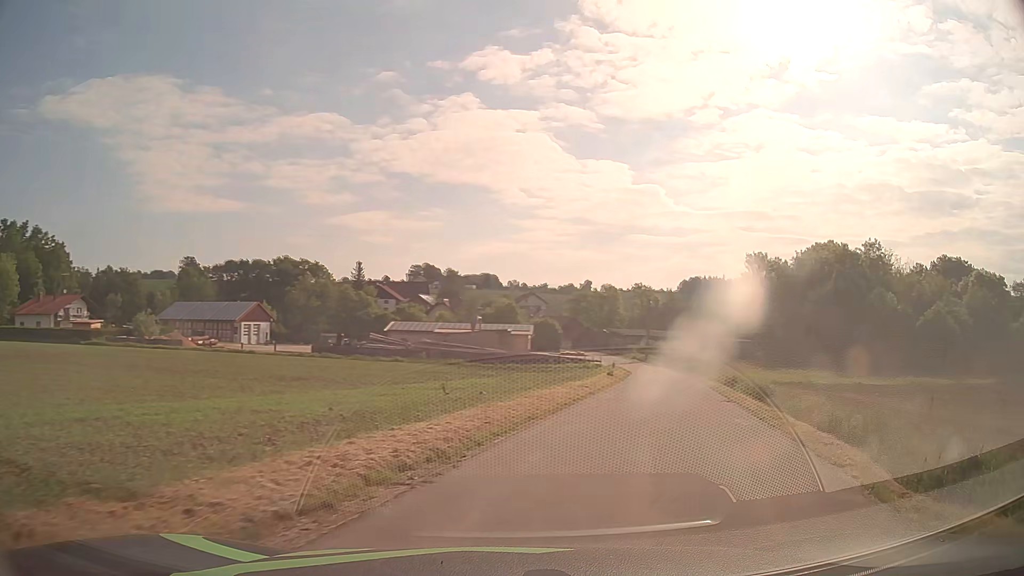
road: unclassified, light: Day
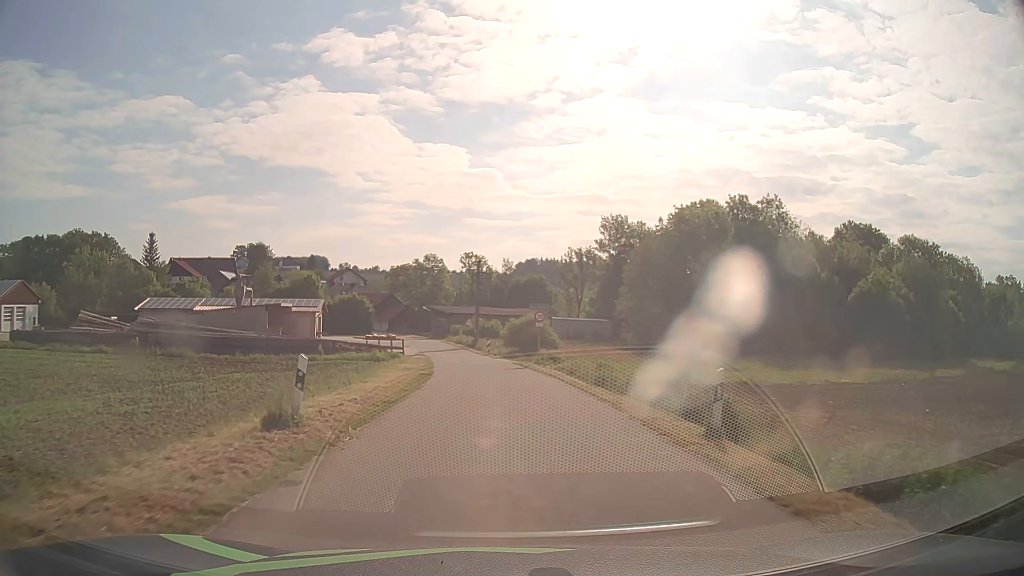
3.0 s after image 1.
(+6.3, +29.9) m; +14°
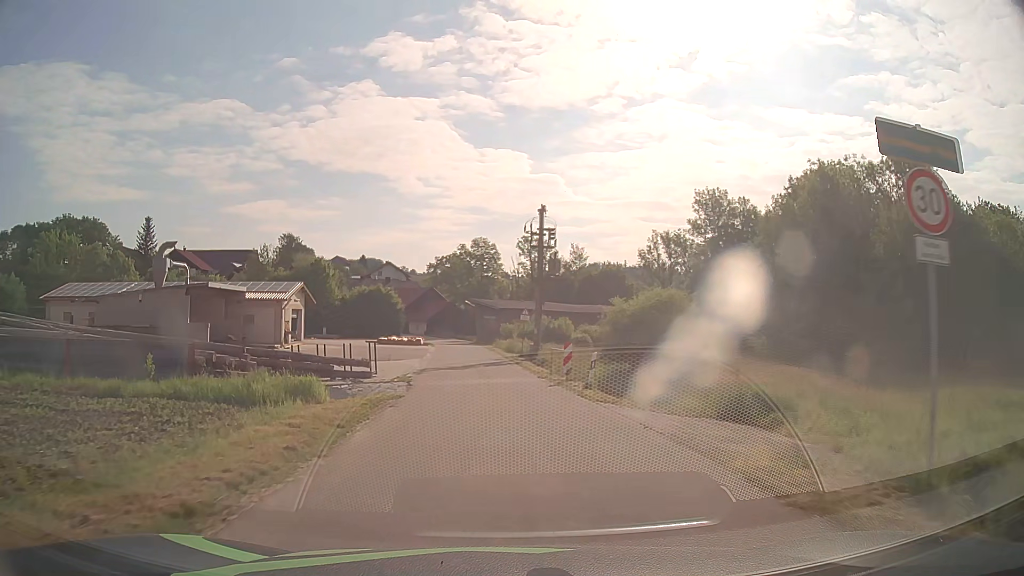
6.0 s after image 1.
(-1.2, +31.0) m; -5°
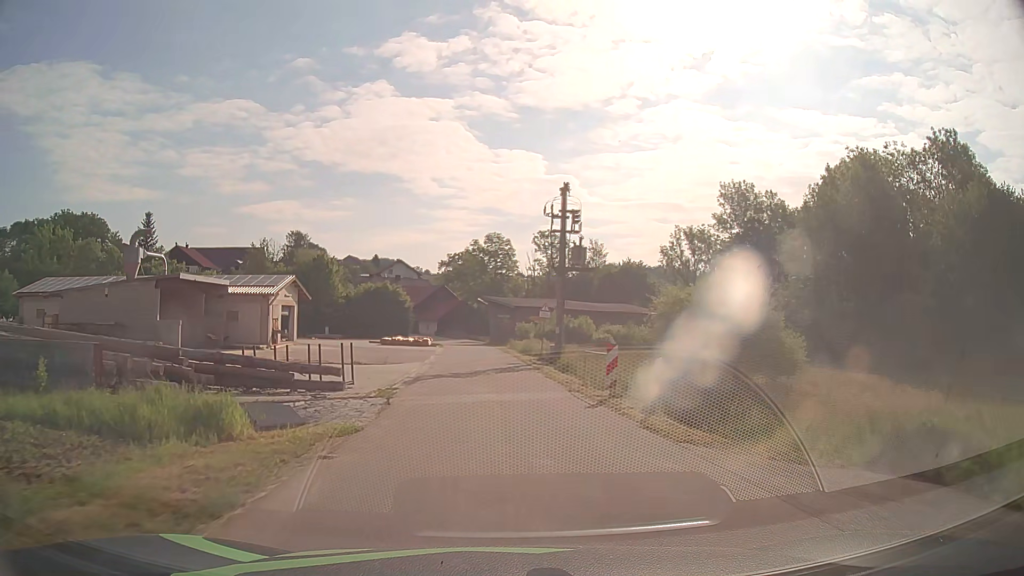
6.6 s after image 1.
(-0.1, +6.2) m; -1°
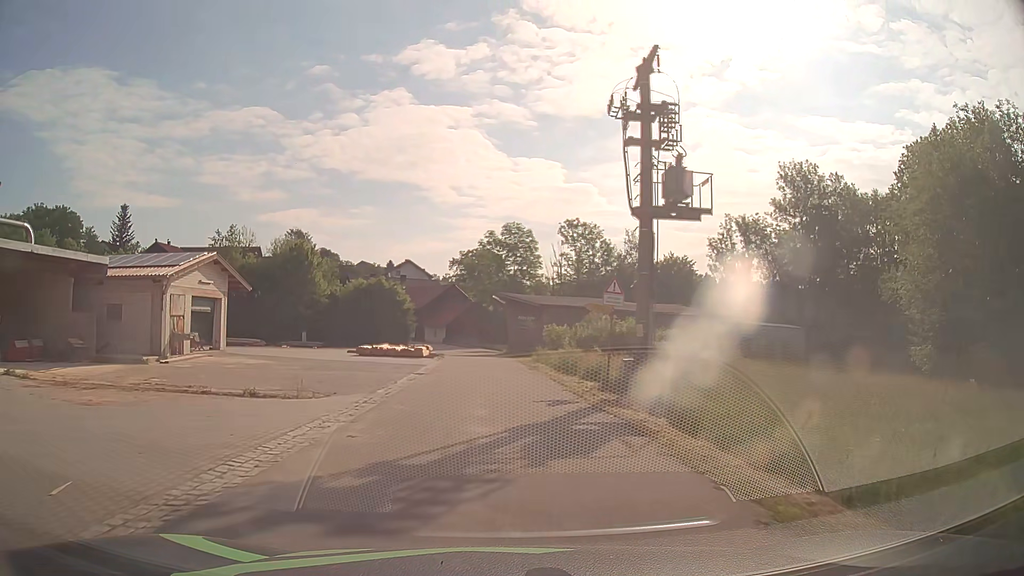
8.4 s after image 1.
(-0.2, +17.7) m; -1°
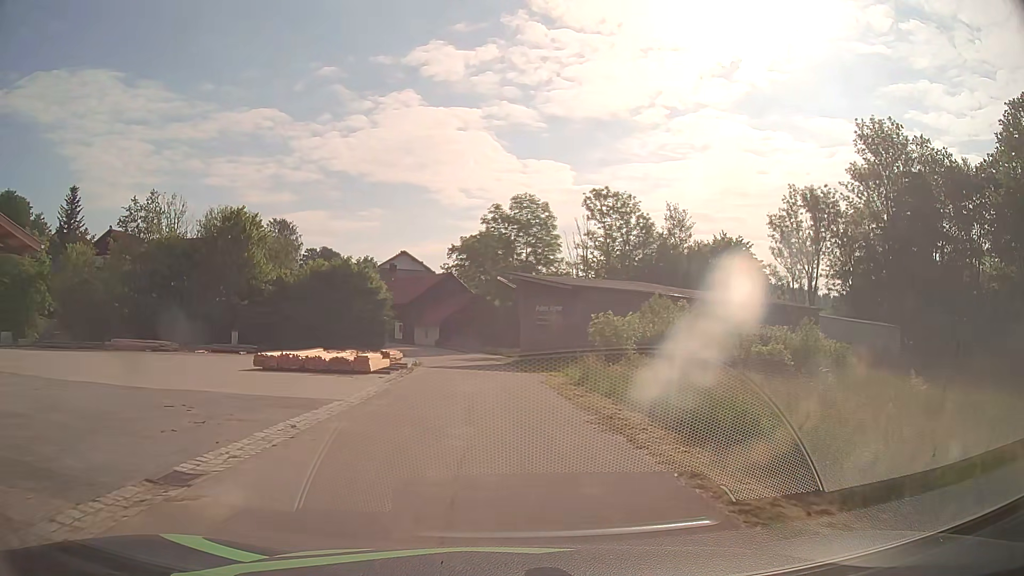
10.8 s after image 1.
(-0.2, +20.5) m; -1°
